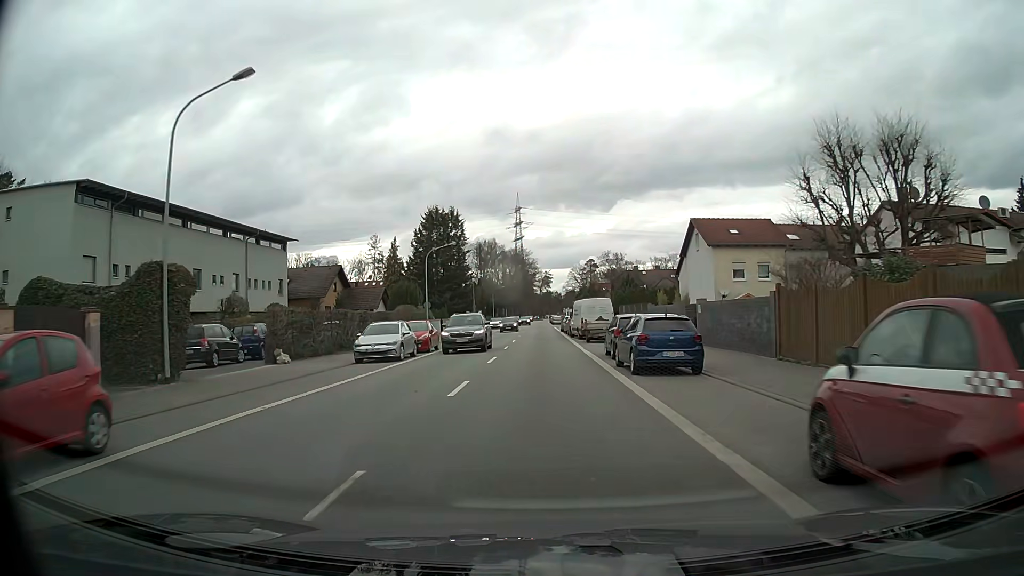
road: primary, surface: asphalt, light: Day
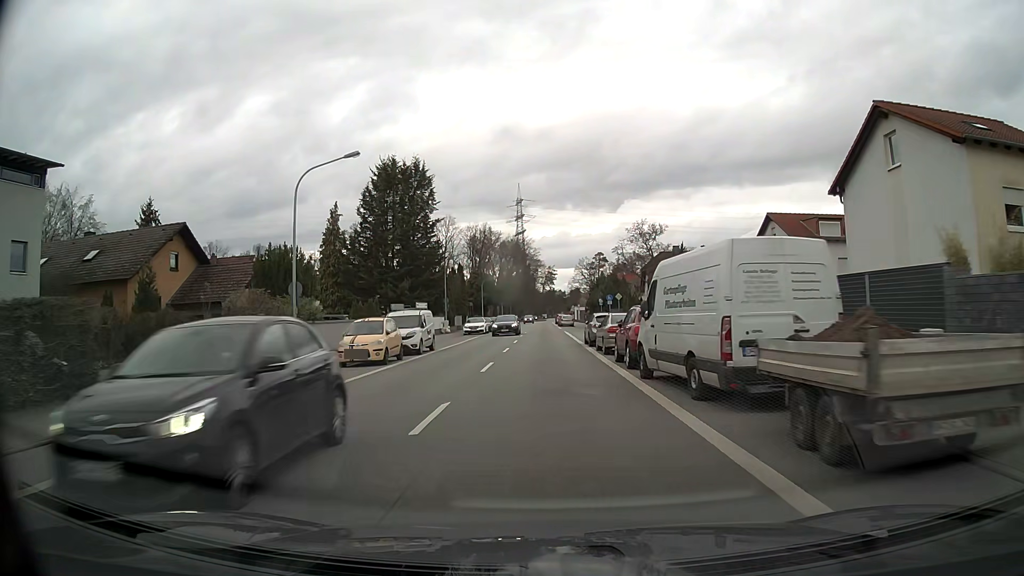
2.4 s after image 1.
(-0.3, +30.9) m; -1°
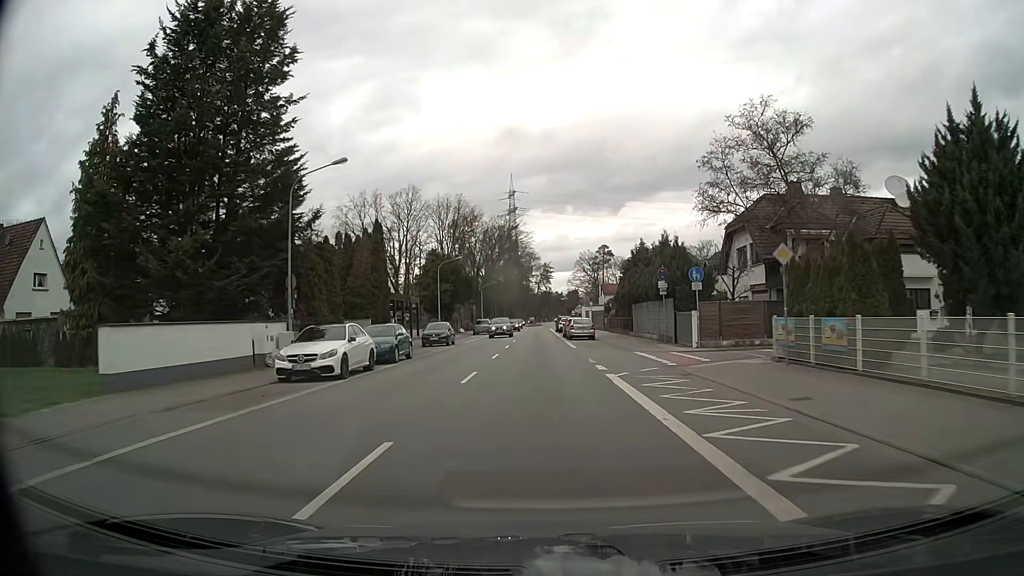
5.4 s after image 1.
(+0.2, +39.7) m; +1°
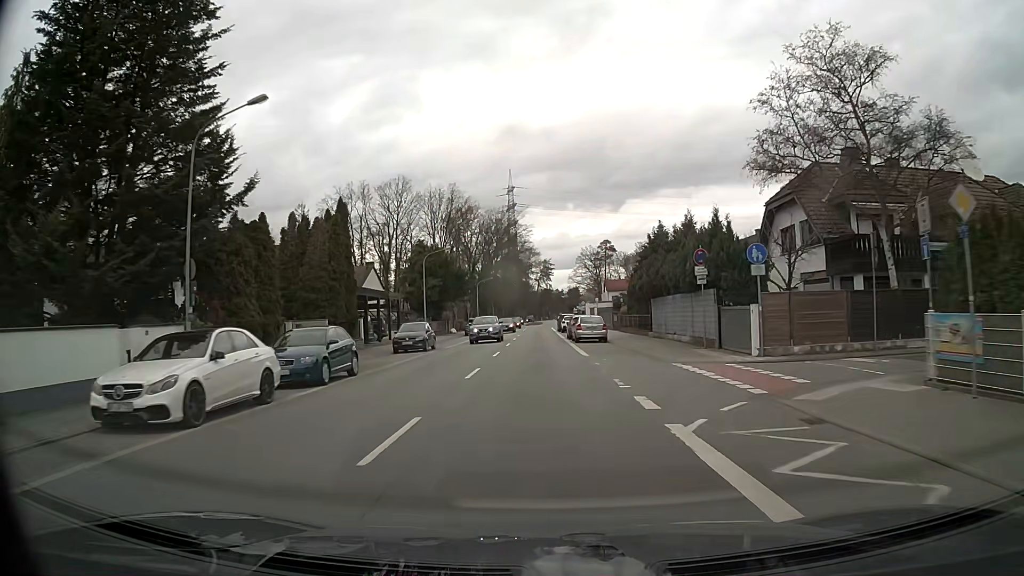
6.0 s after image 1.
(0.0, +8.0) m; 0°
(0, +10) (0, +20) (0, +30) (0, +40) (0, +50) (0, +60) (0, +70) (0, +80) (0, +90) (0, +100) m
